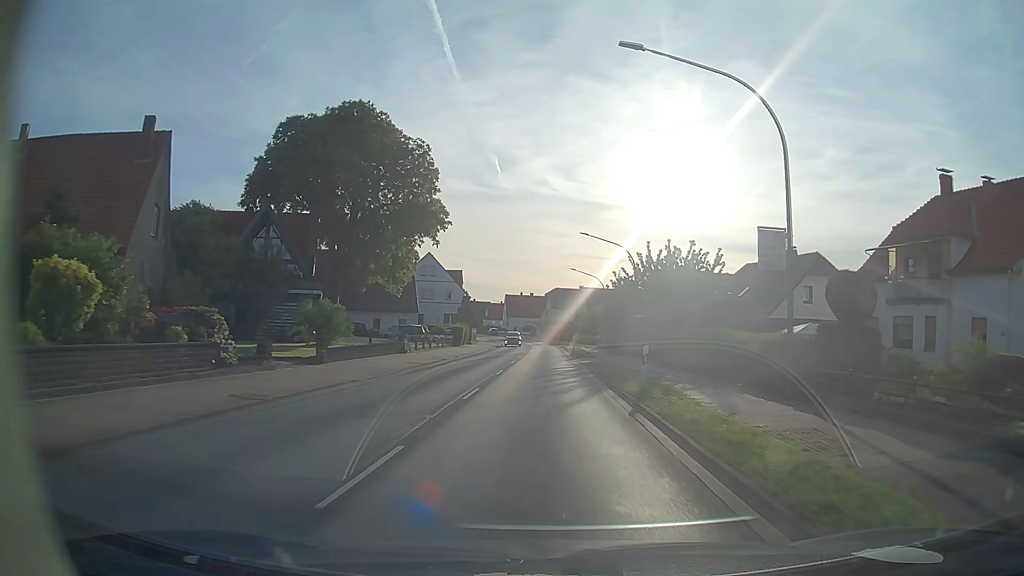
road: primary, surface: asphalt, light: Day
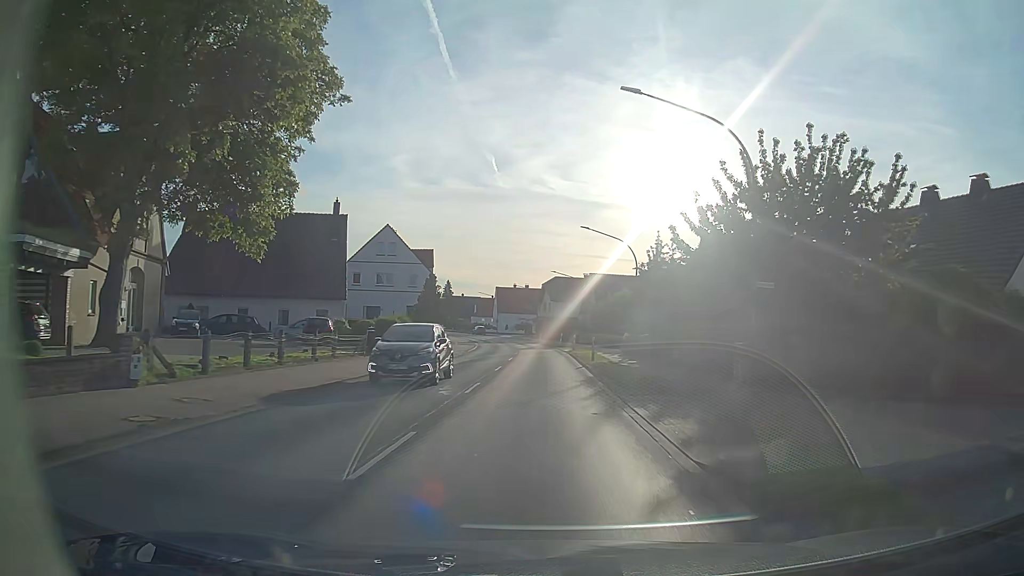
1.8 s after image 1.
(+0.1, +26.2) m; 0°
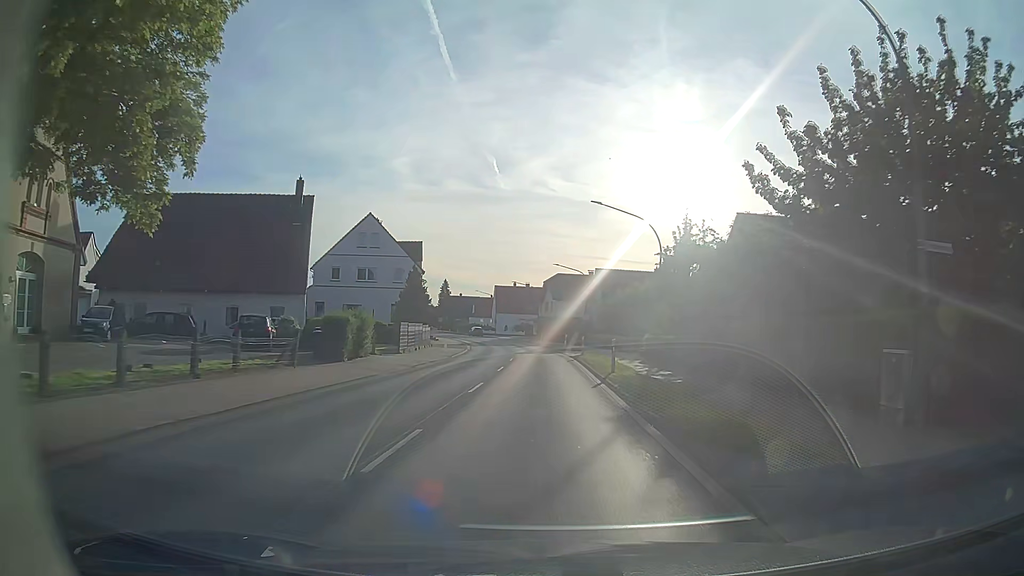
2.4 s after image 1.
(0.0, +8.6) m; 0°
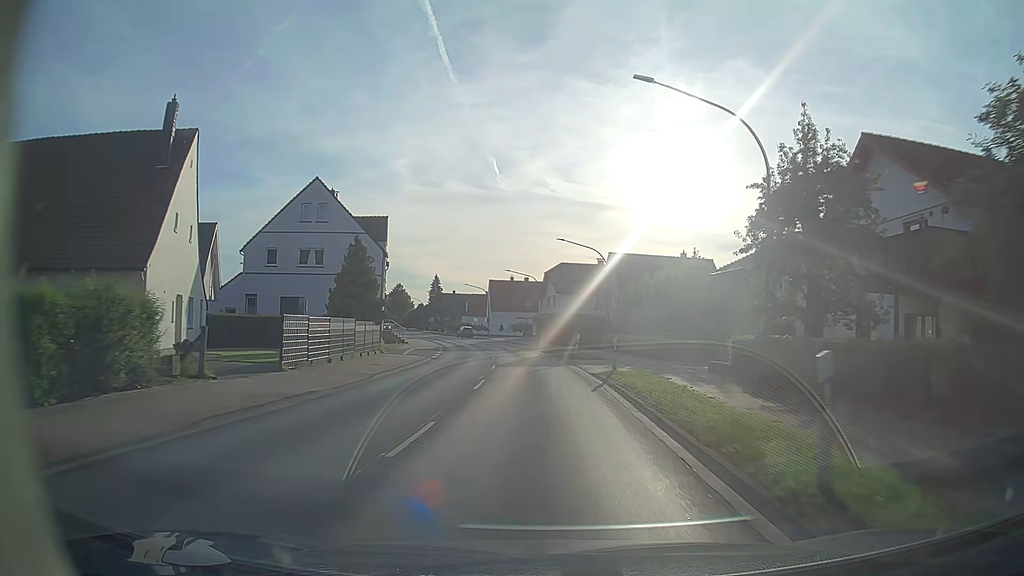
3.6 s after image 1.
(0.0, +17.3) m; 0°
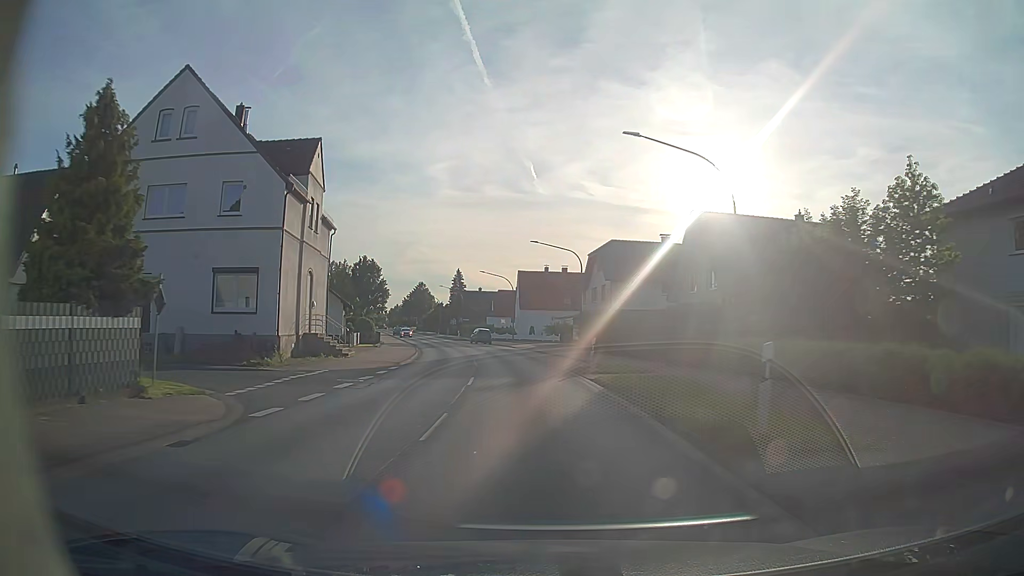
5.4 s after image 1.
(-0.5, +25.9) m; -3°
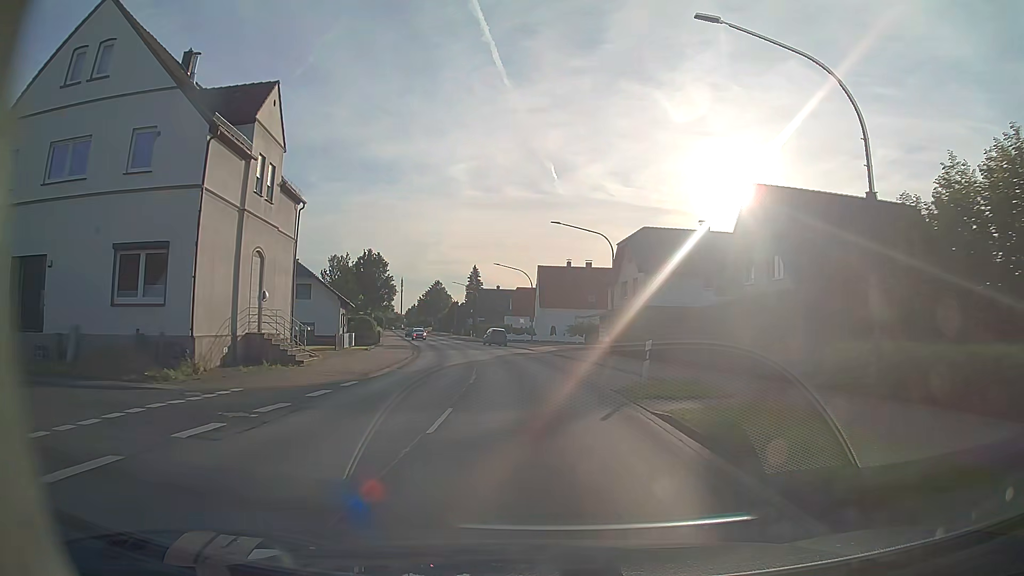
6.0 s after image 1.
(-0.1, +8.7) m; -2°
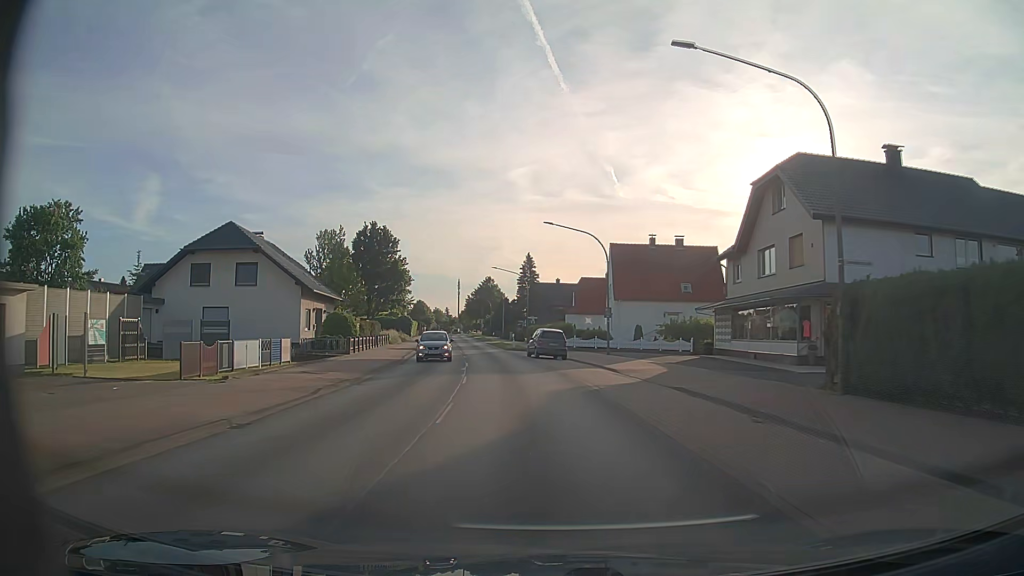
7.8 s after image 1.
(-1.2, +26.0) m; -5°
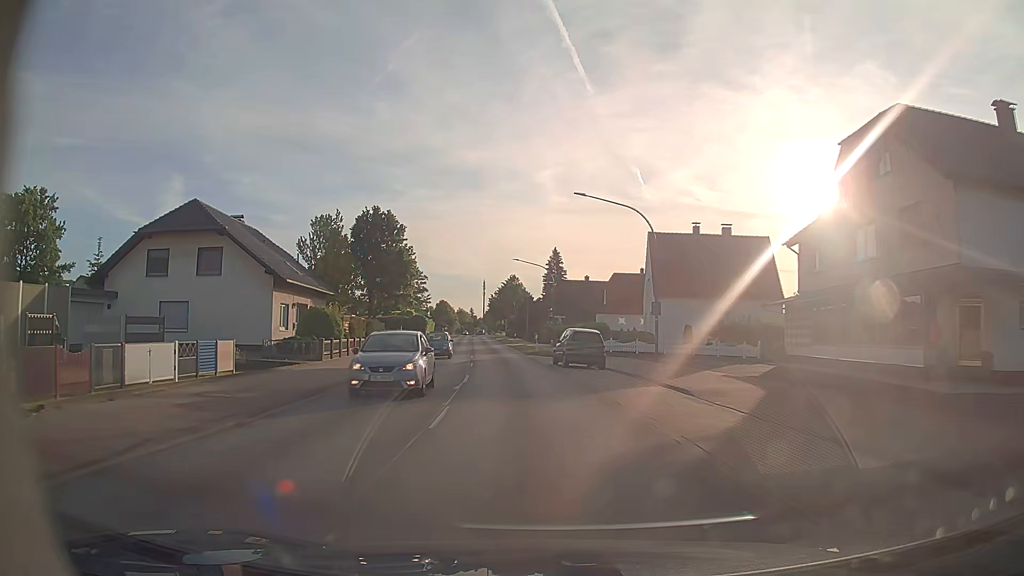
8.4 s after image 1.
(-0.2, +8.7) m; -2°
